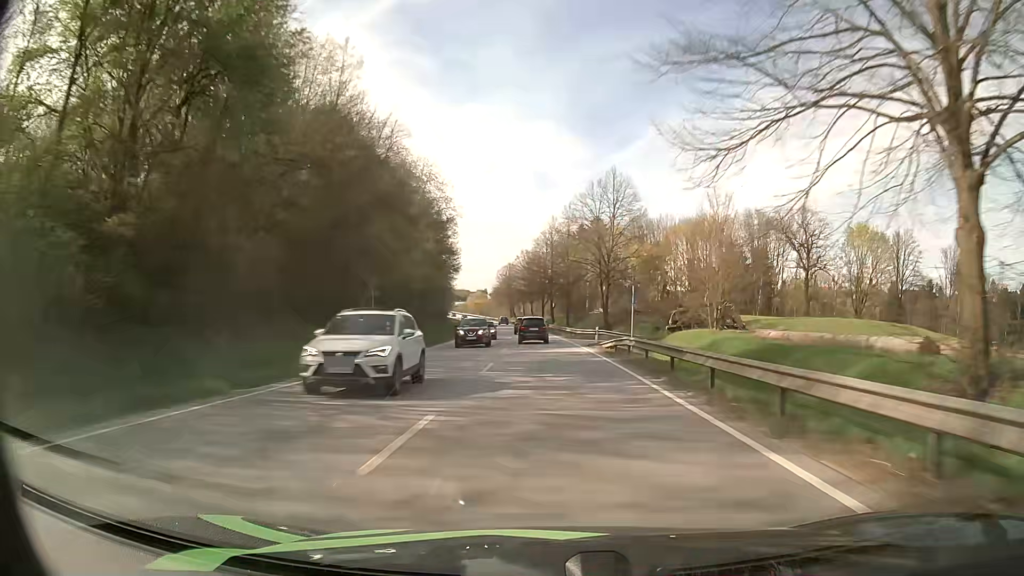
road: primary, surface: asphalt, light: Day
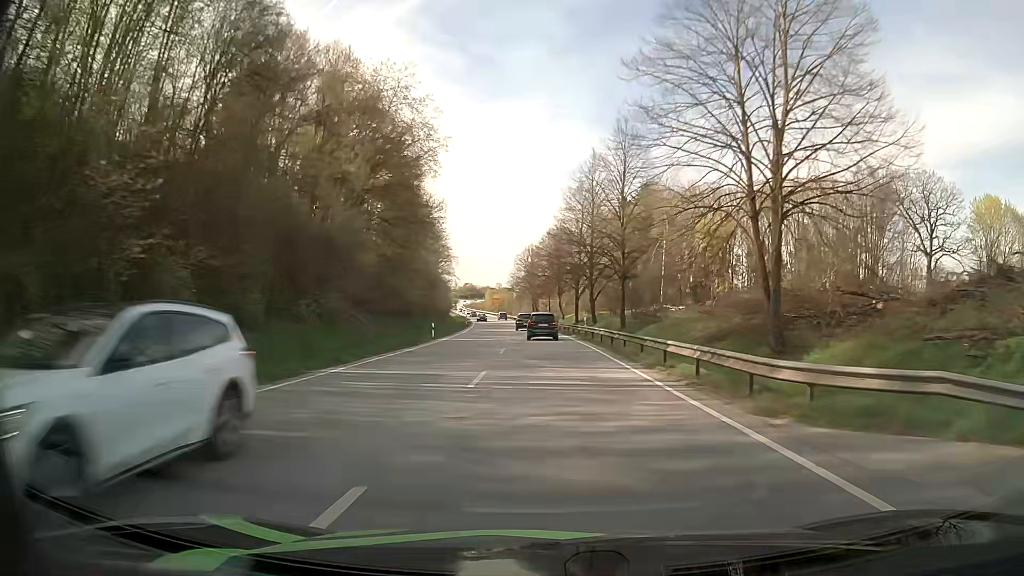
(-0.8, +40.5) m; -2°
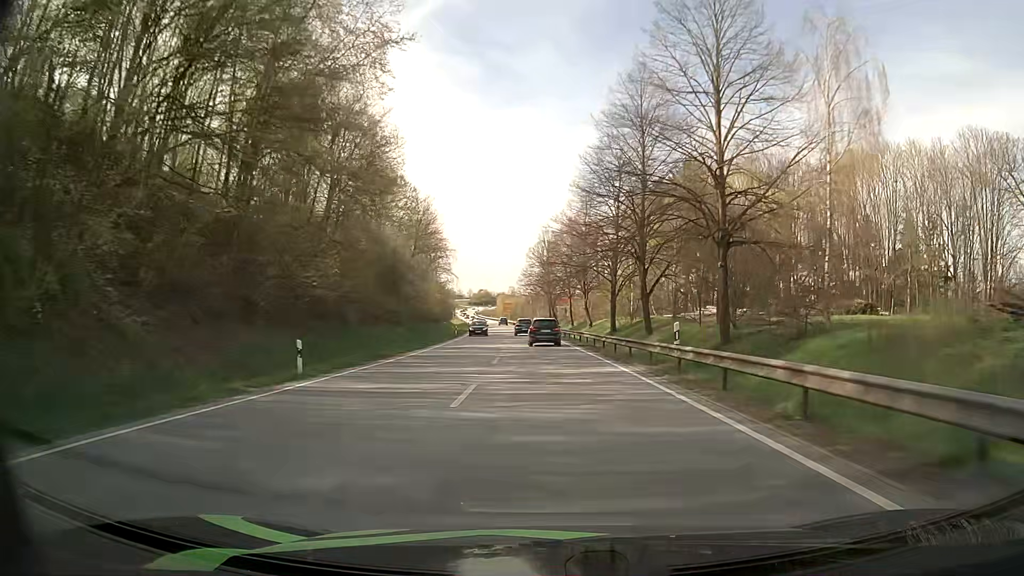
(-0.4, +26.7) m; -2°
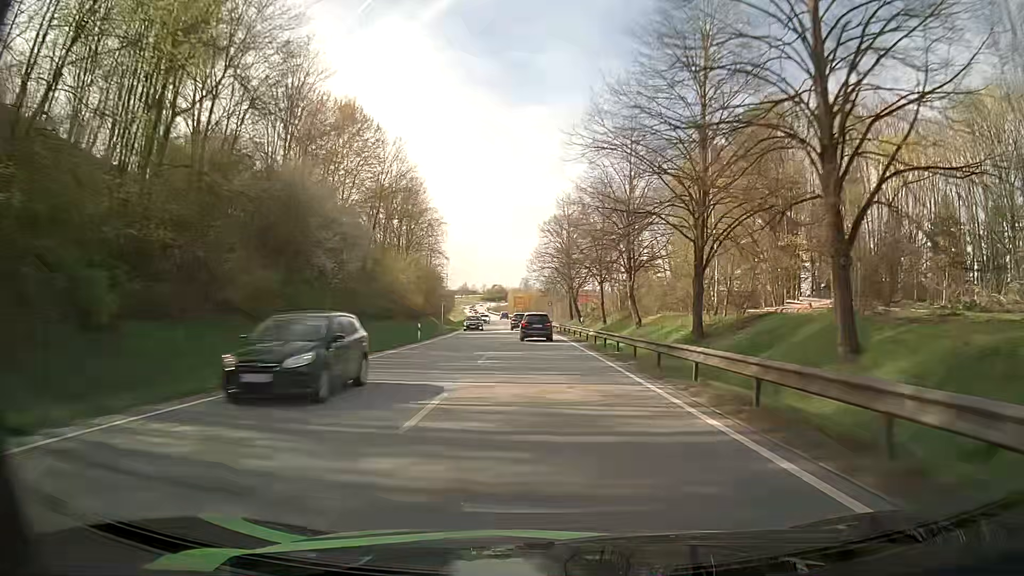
(-0.3, +26.8) m; -1°
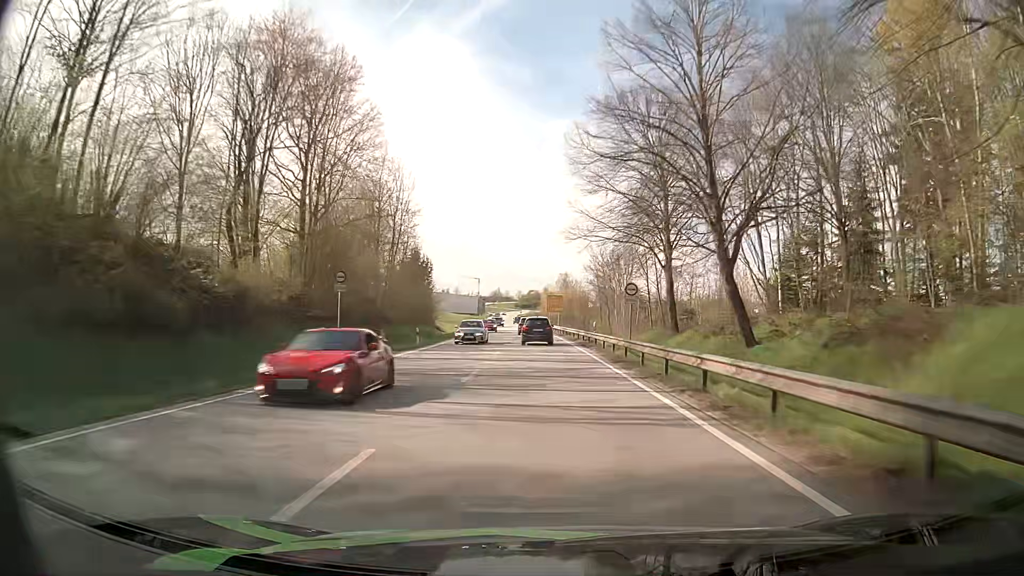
(-1.5, +53.0) m; -4°
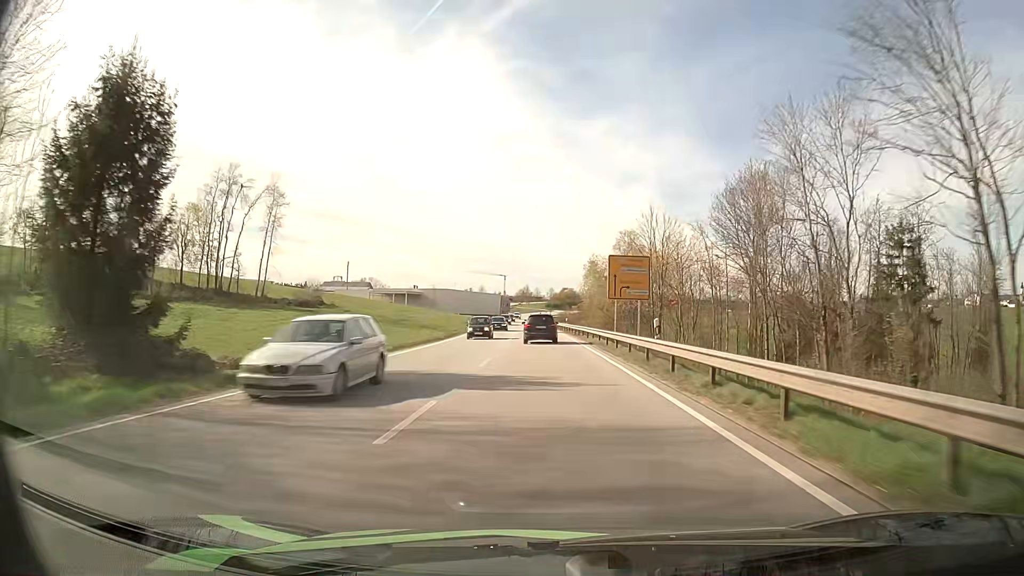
(-1.2, +68.4) m; -3°
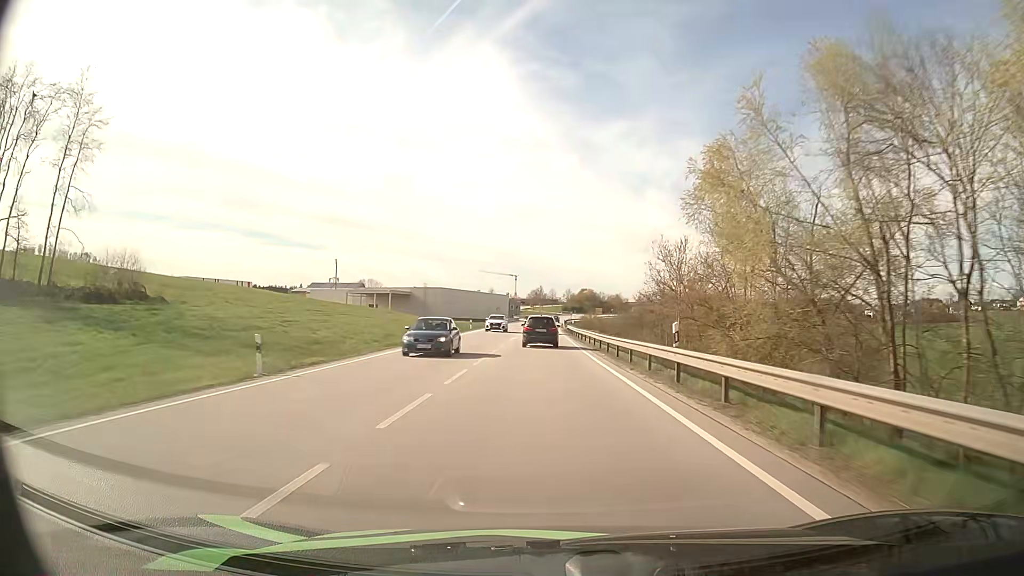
(-0.5, +53.6) m; -1°
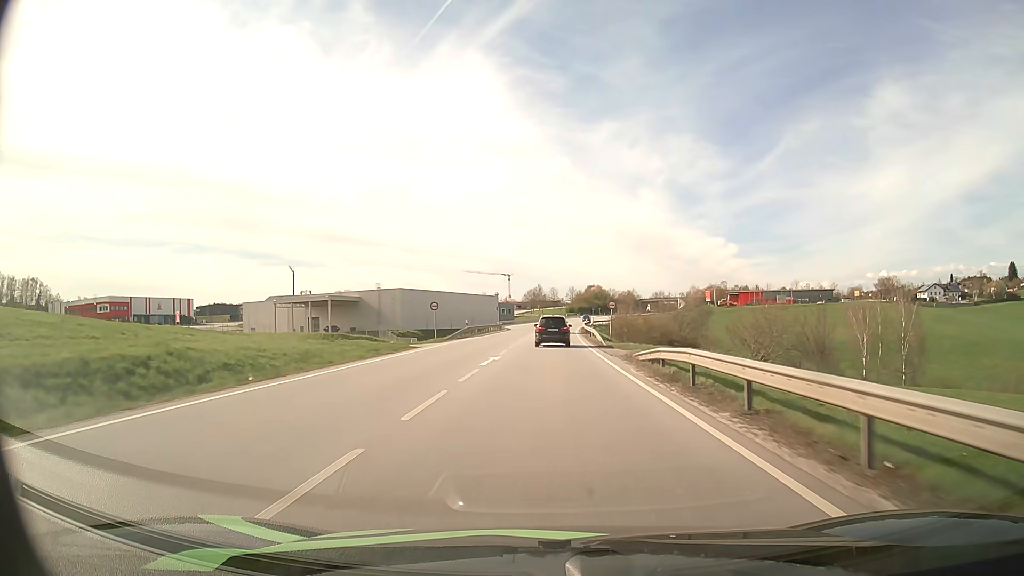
(-0.6, +65.2) m; 0°
(0, +10) (0, +20) (0, +30) (+1, +40) (+1, +50) (+1, +60) (+1, +70) (+2, +80) (+2, +90) (+3, +100) m
